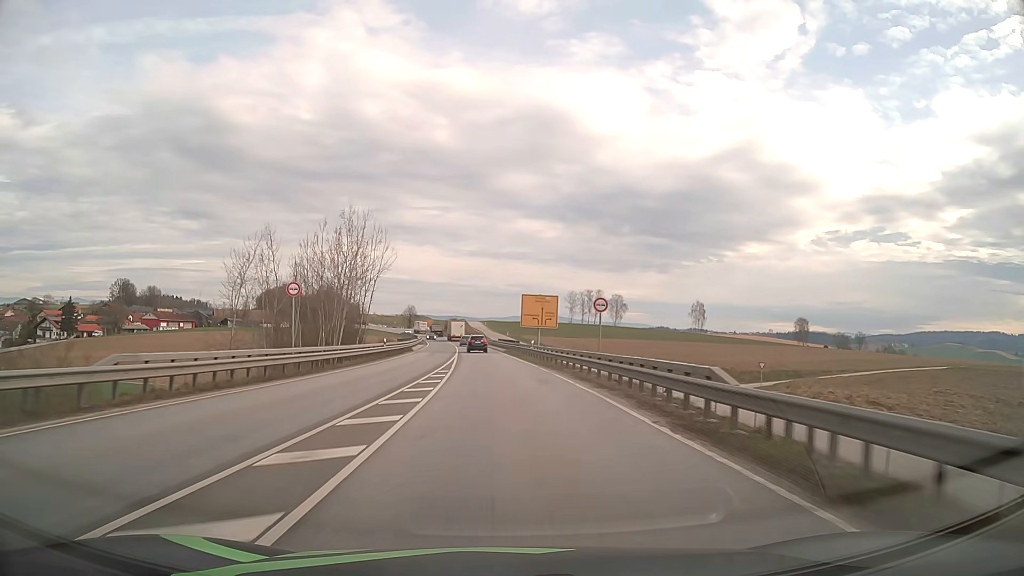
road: primary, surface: asphalt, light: Day
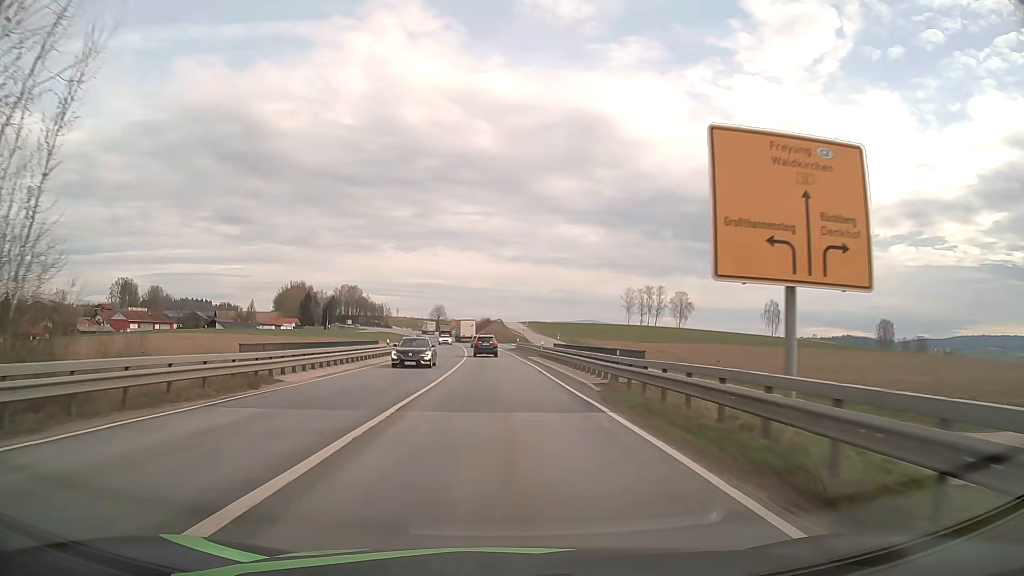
(-1.7, +50.6) m; -4°
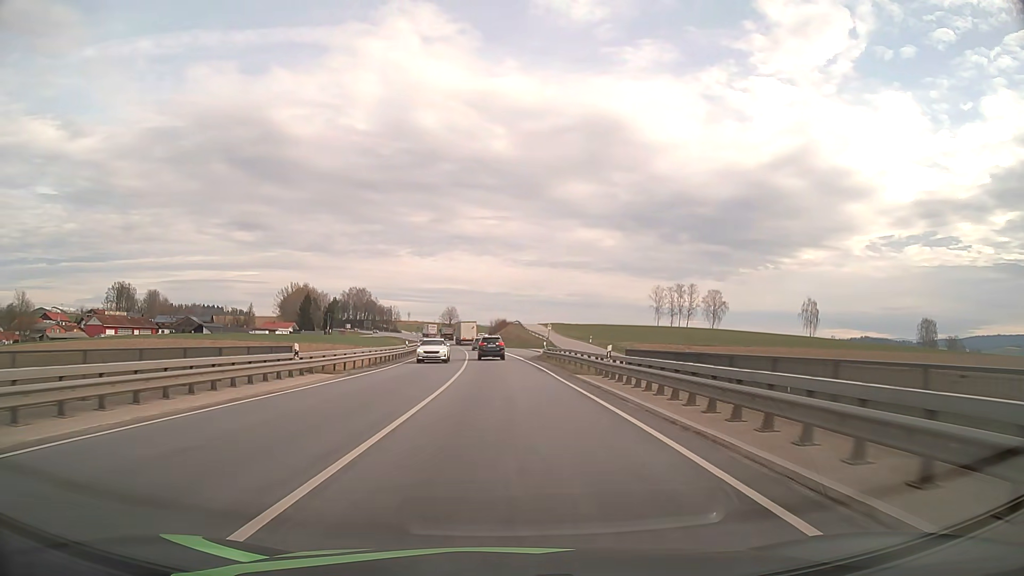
(-0.3, +24.1) m; -1°
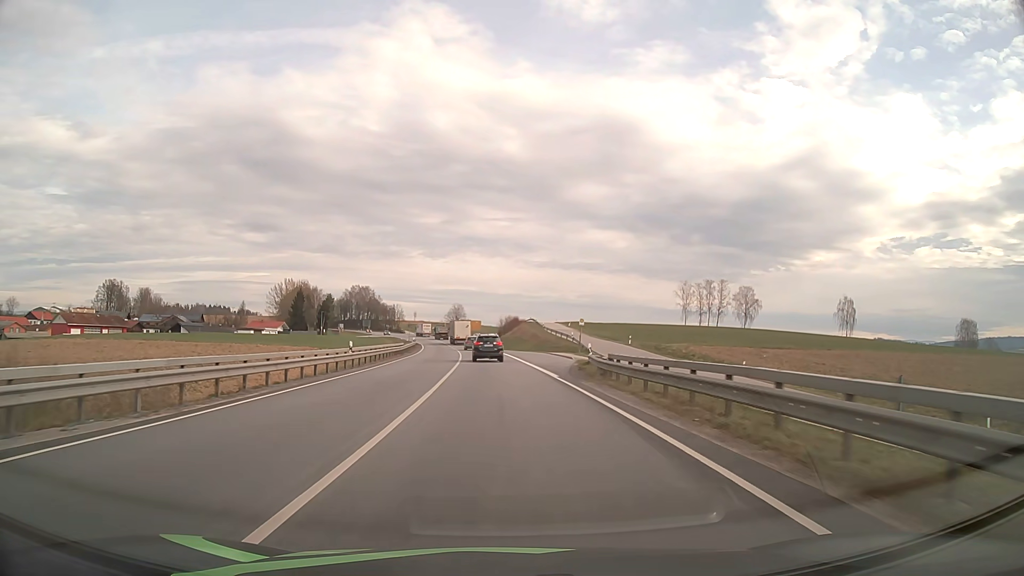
(-0.2, +23.7) m; -1°
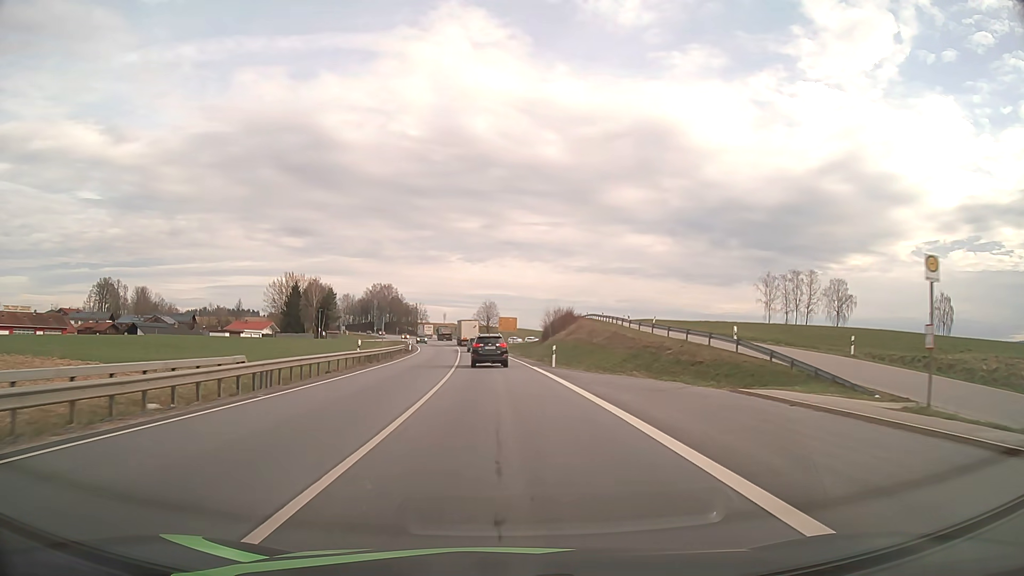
(-1.2, +44.6) m; -3°
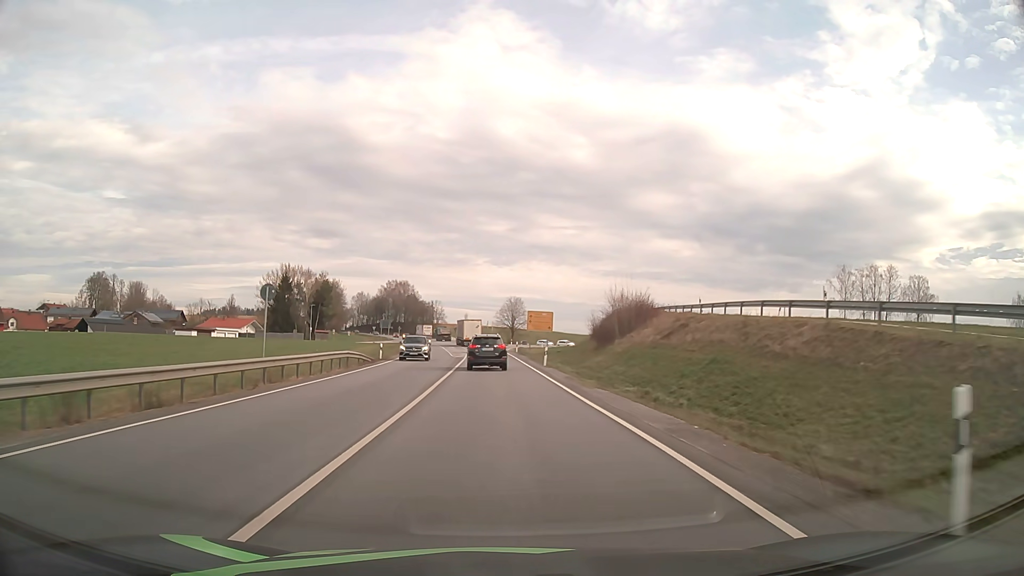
(-0.6, +30.9) m; -2°
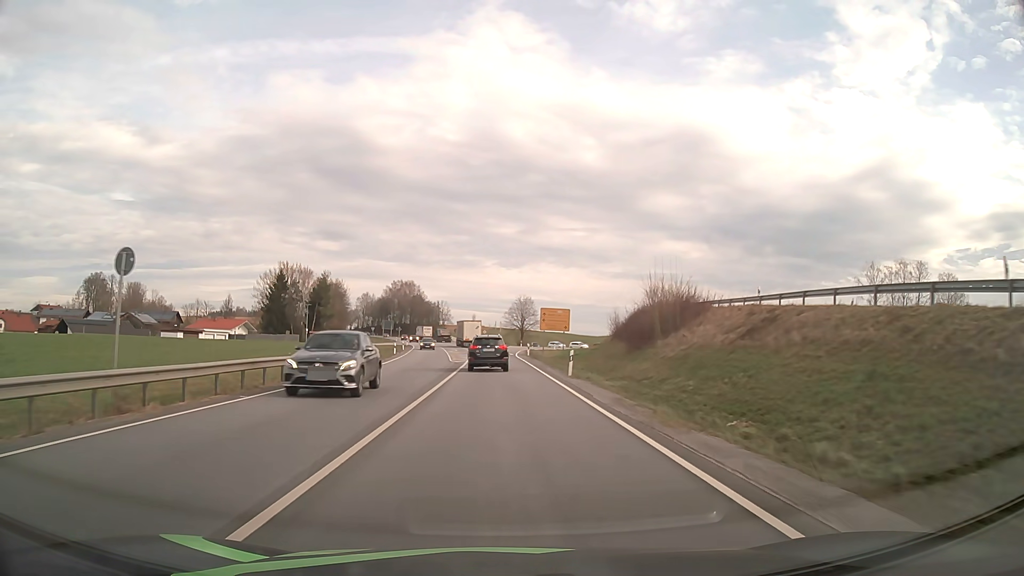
(-0.1, +10.0) m; -1°
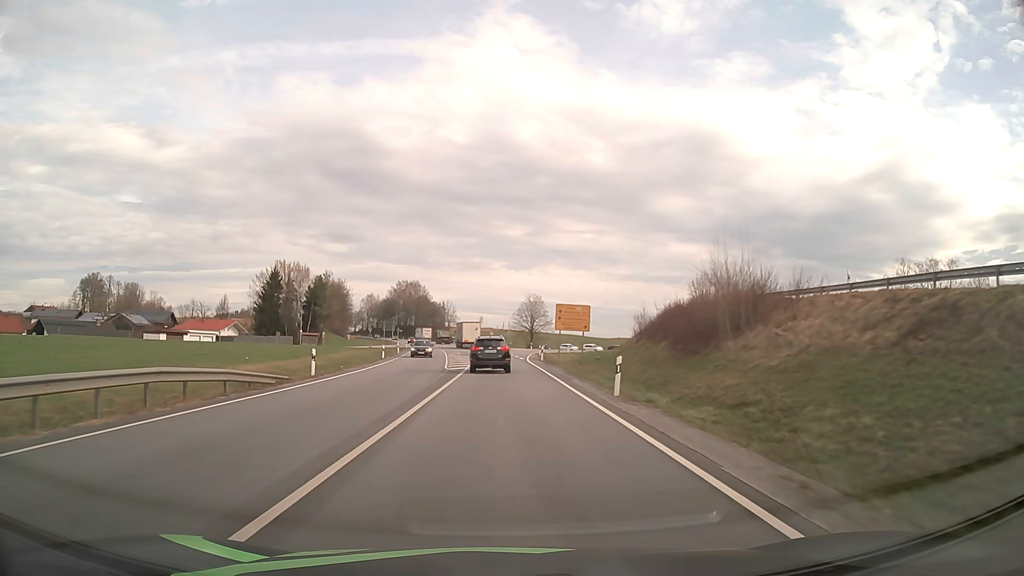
(-0.1, +9.9) m; -1°
(0, +10) (0, +20) (0, +30) (0, +40) (-1, +50) (-1, +60) (-2, +70) (-3, +80) (-4, +90) (-5, +100) m
